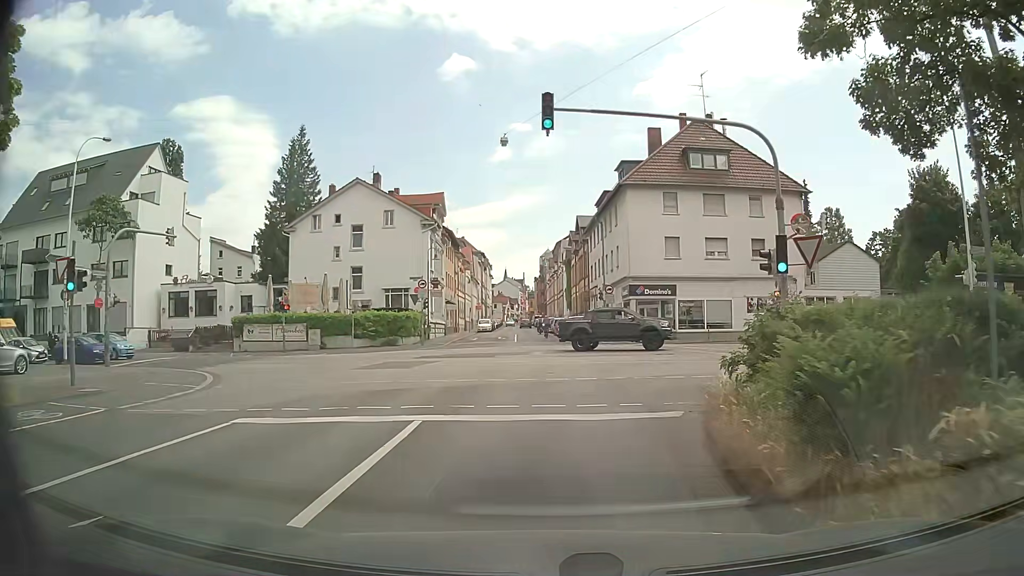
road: unclassified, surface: asphalt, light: Day
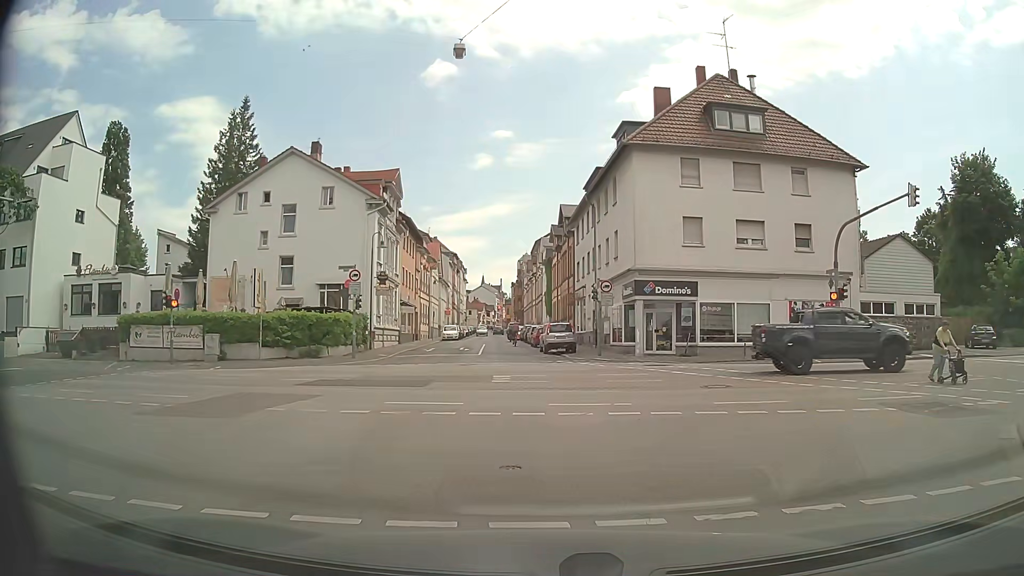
(+0.1, +11.5) m; +1°
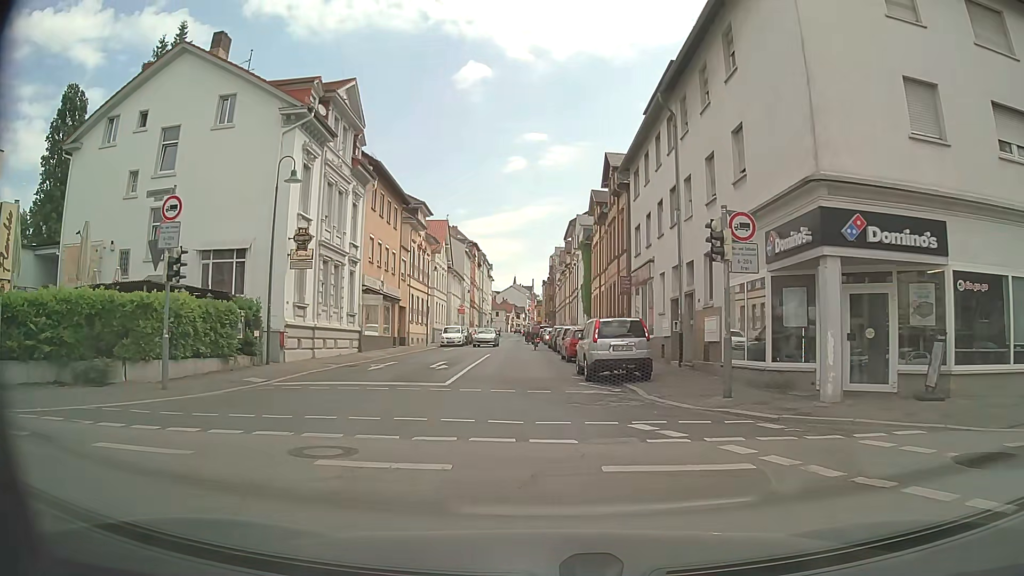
(0.0, +19.4) m; -3°
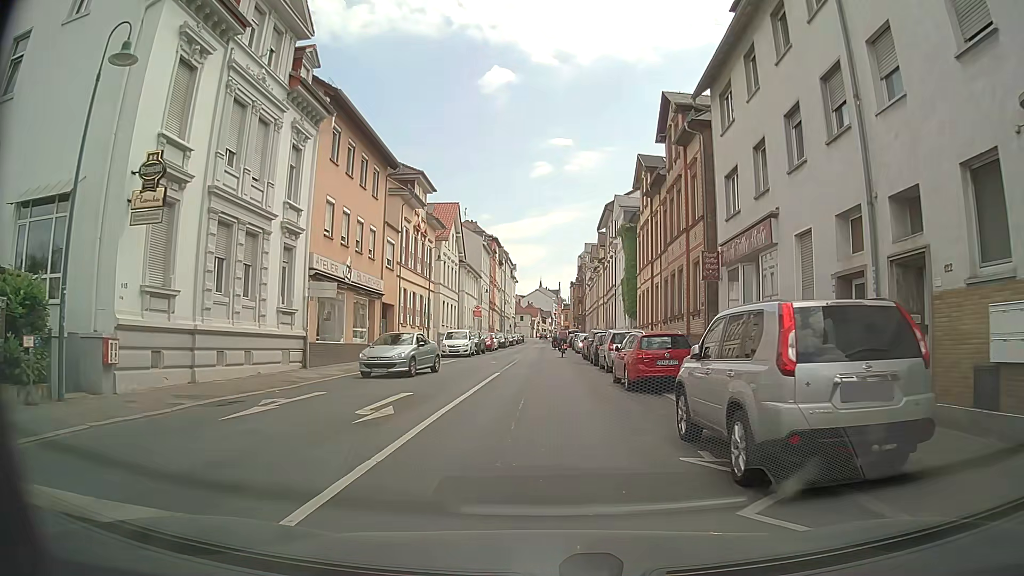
(-0.3, +12.3) m; -2°
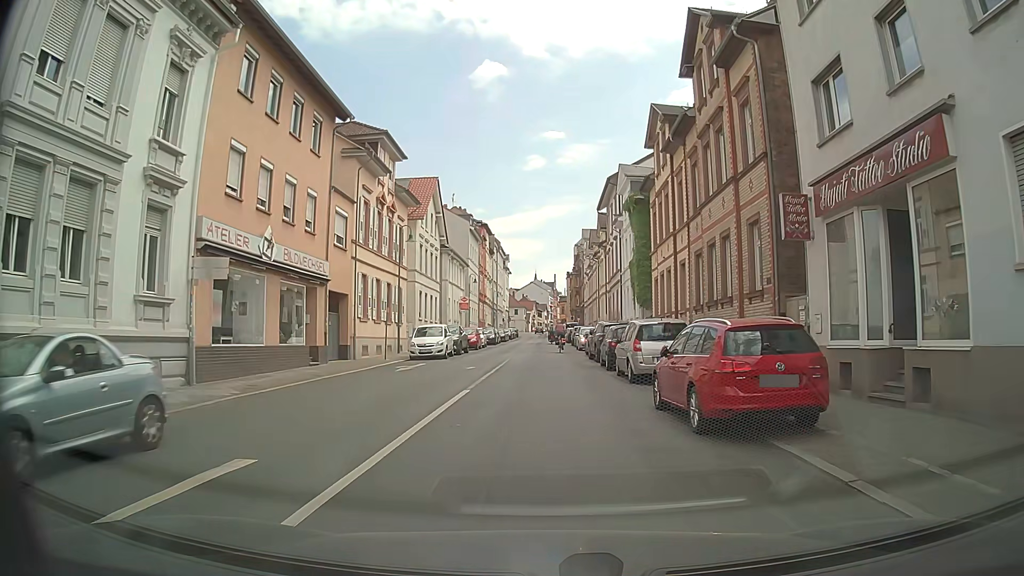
(-0.1, +8.1) m; 0°
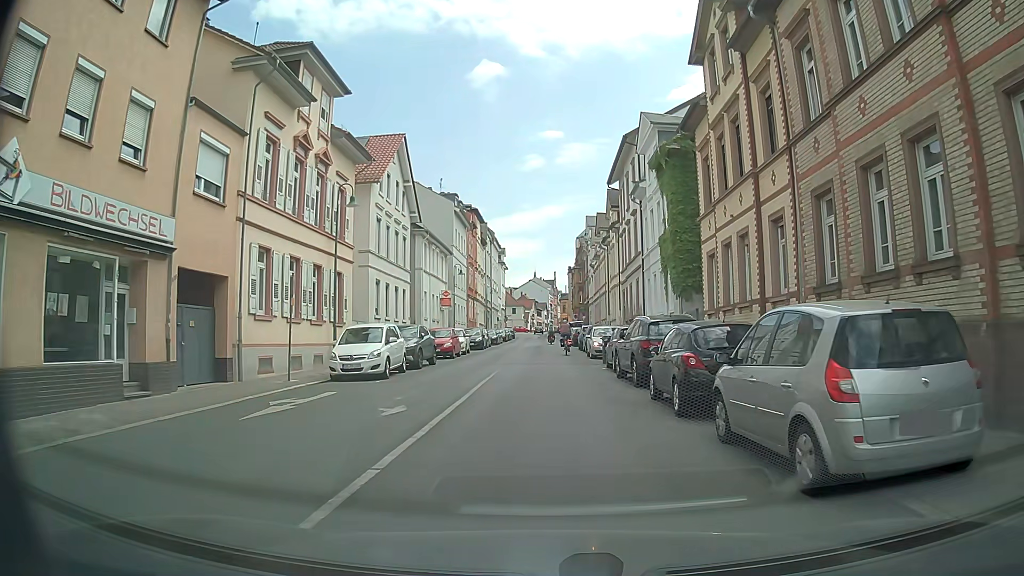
(-0.1, +11.8) m; -1°
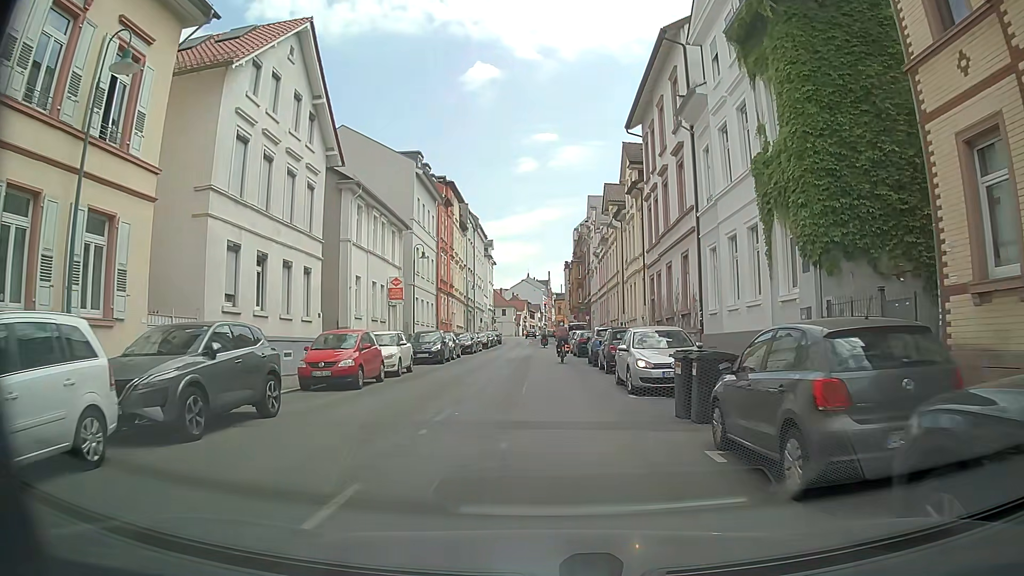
(+0.6, +16.0) m; +2°
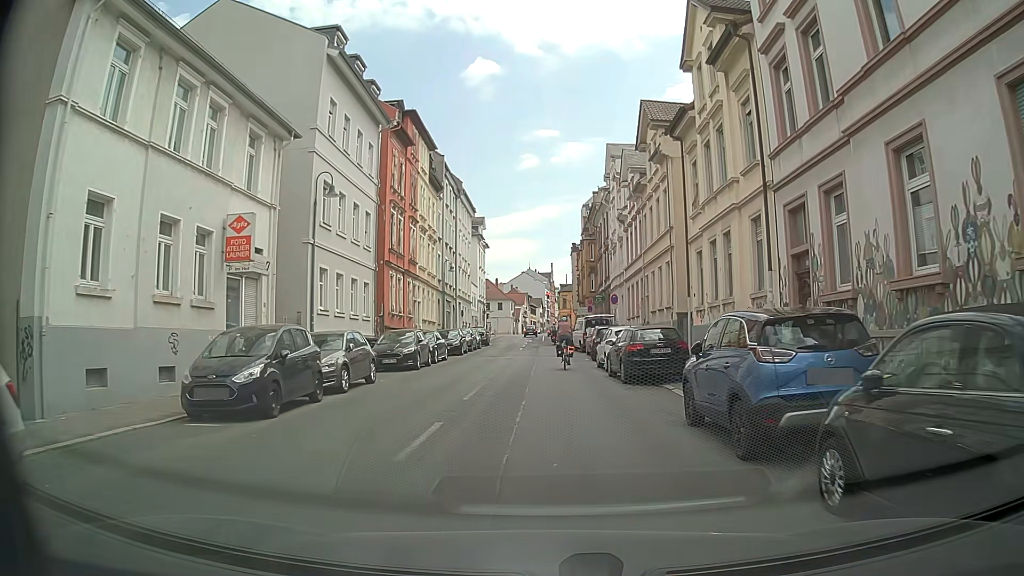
(-0.2, +20.2) m; -1°
